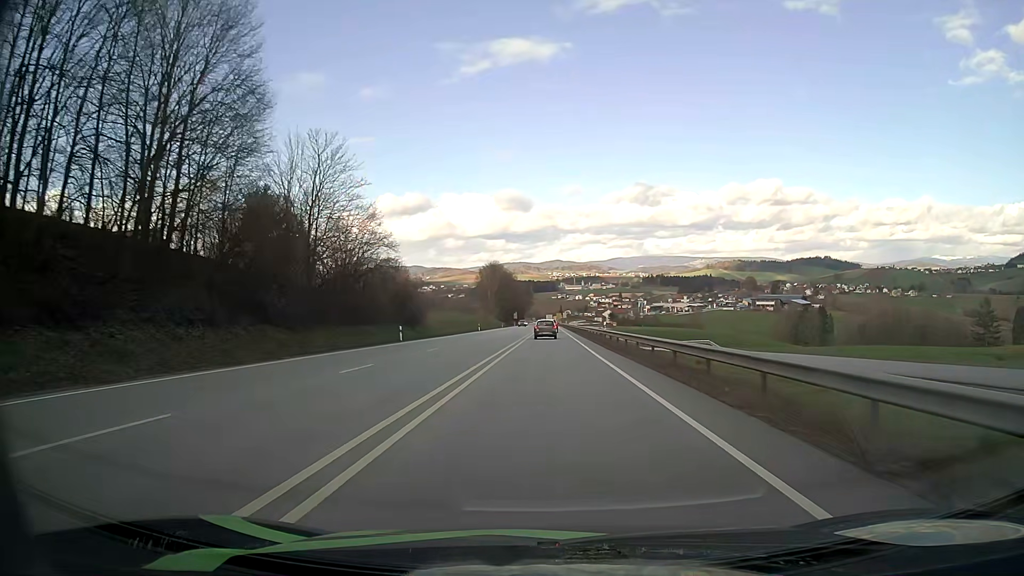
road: primary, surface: asphalt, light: Day
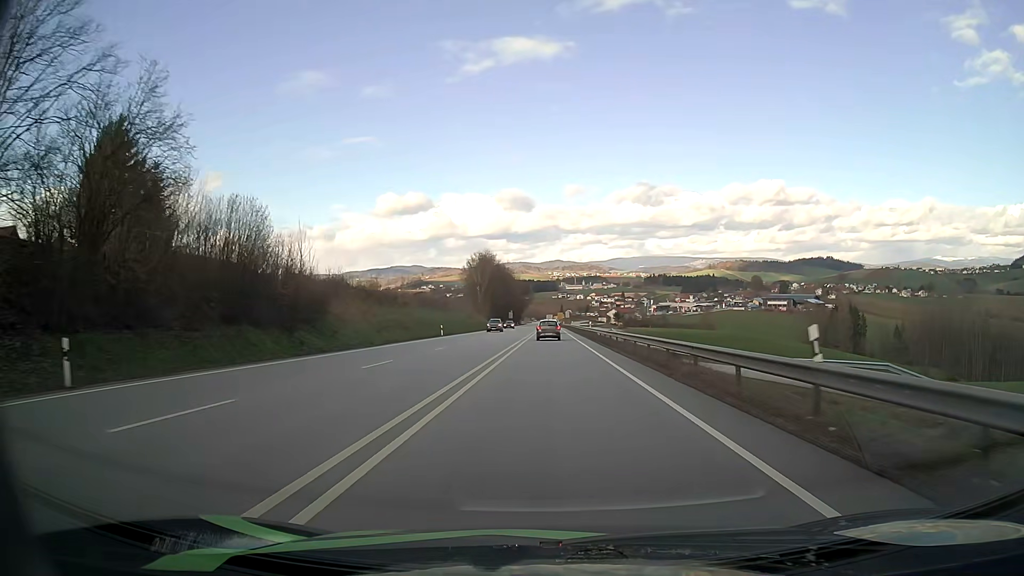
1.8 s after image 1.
(-0.1, +34.5) m; 0°
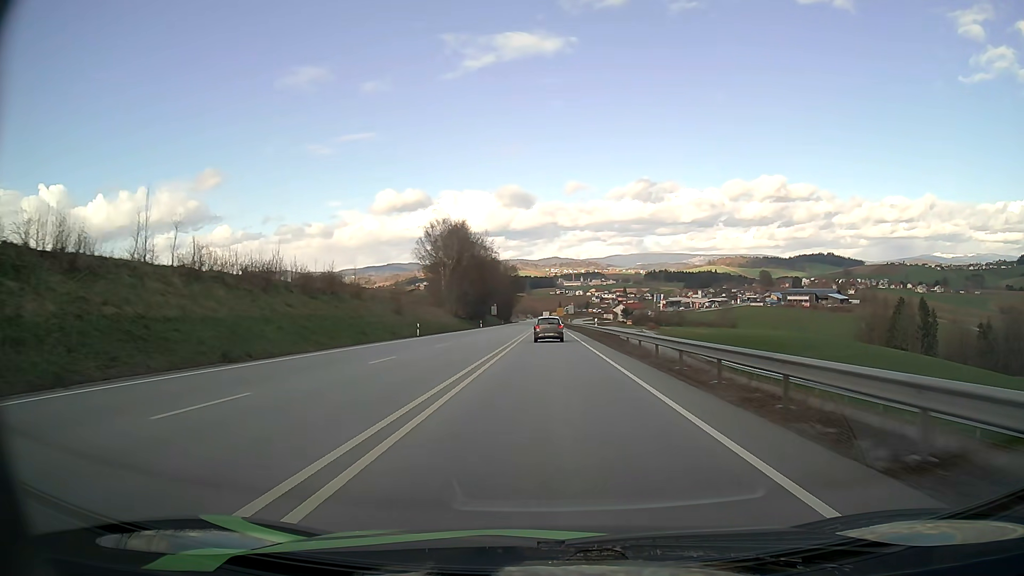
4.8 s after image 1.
(+0.1, +59.4) m; 0°
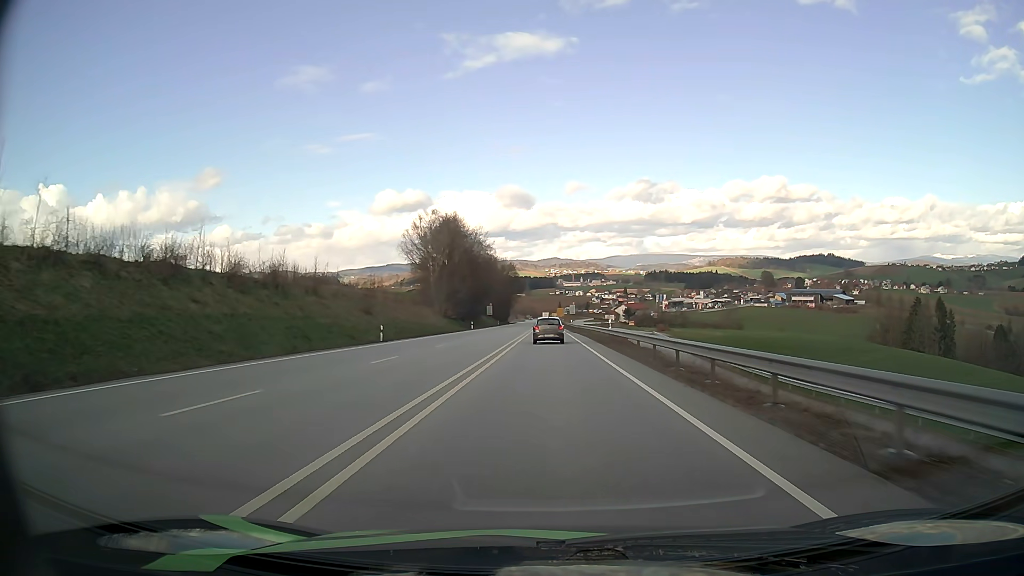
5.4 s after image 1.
(0.0, +11.7) m; 0°
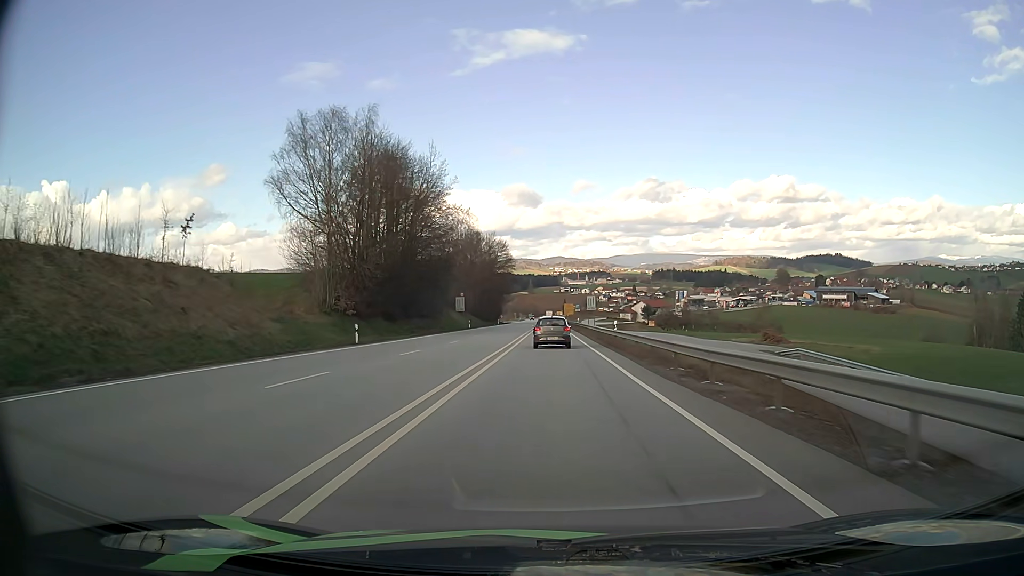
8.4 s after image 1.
(-0.1, +56.6) m; 0°
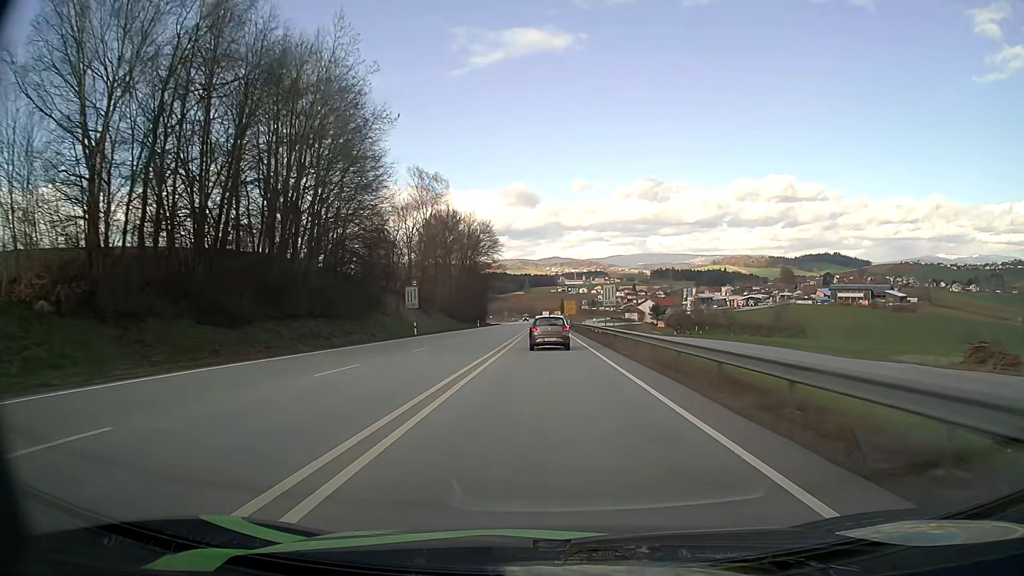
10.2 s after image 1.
(0.0, +32.9) m; 0°
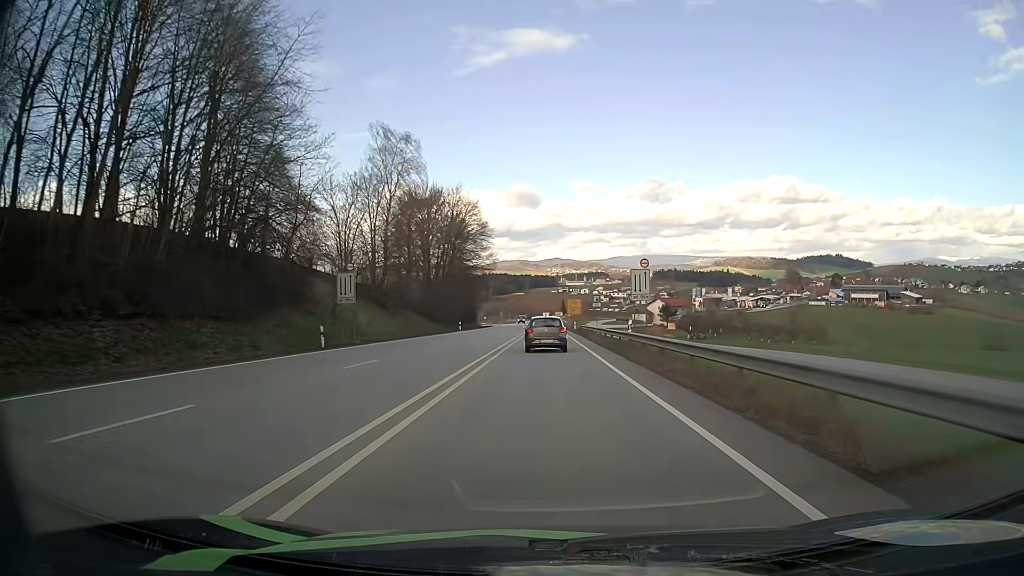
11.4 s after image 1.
(0.0, +21.6) m; 0°
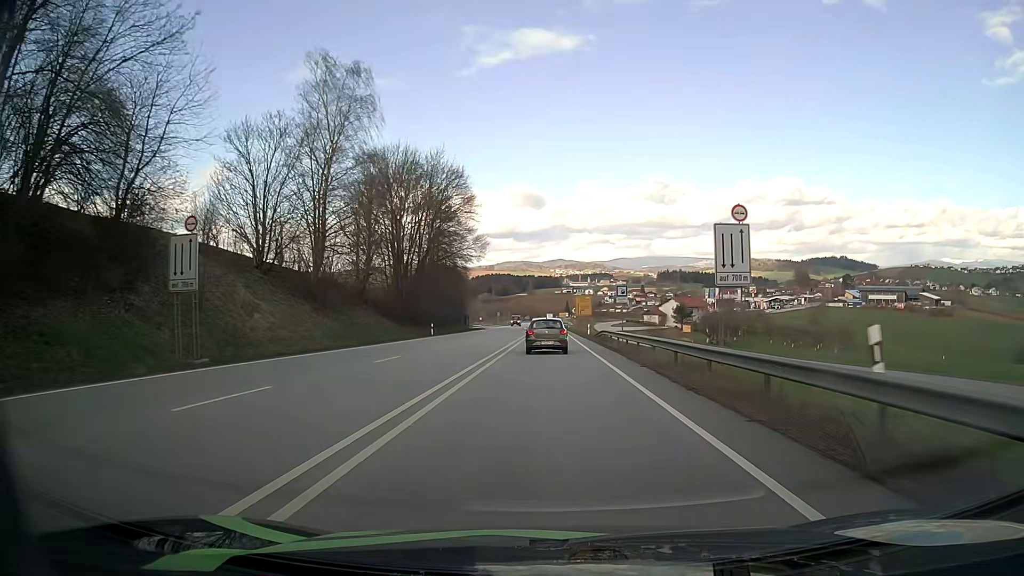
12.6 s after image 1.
(0.0, +21.2) m; 0°
(0, +10) (0, +20) (0, +30) (0, +40) (0, +50) (0, +60) (0, +70) (0, +80) (0, +90) (0, +100) m
